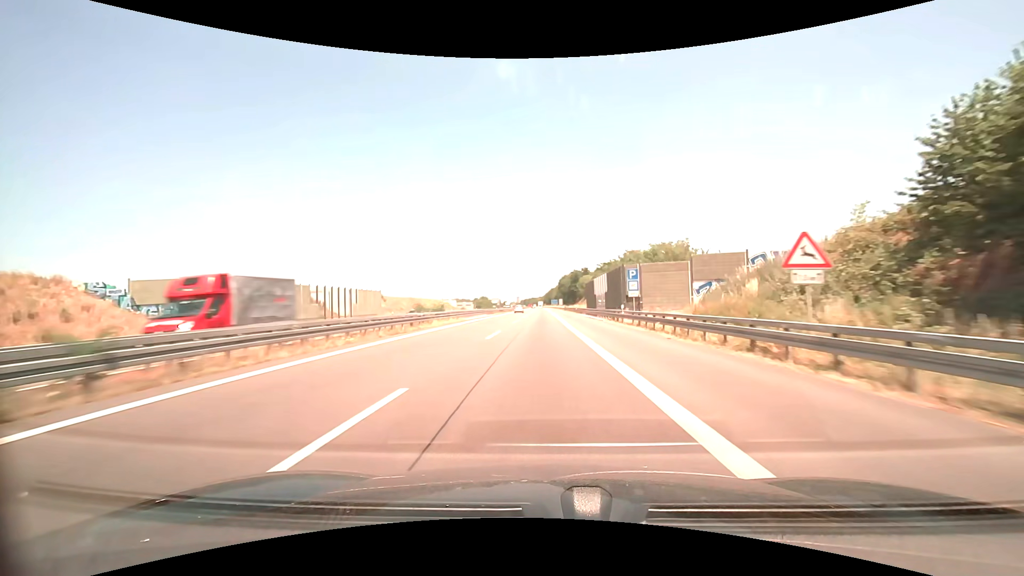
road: motorway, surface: asphalt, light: Day
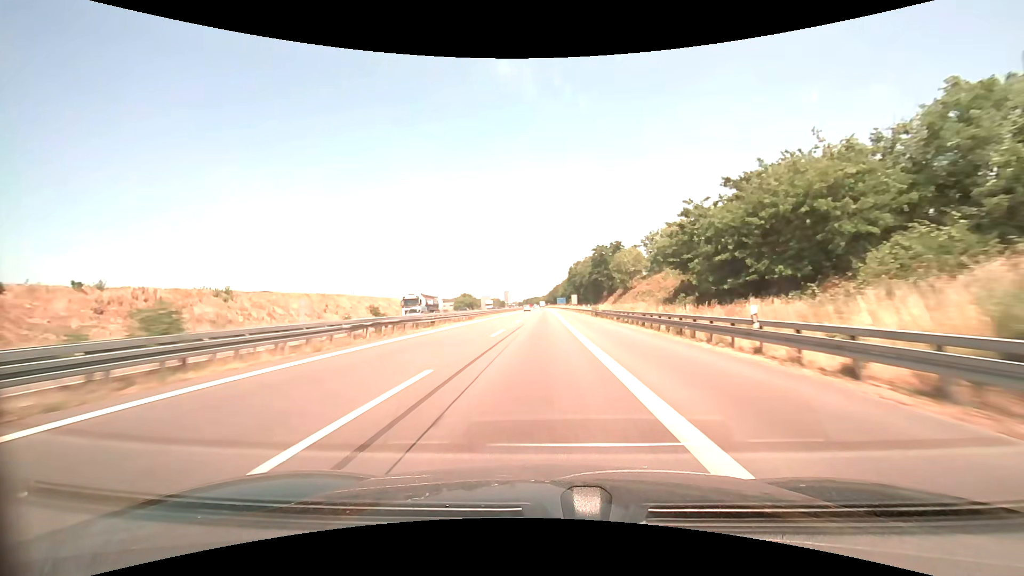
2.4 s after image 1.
(0.0, +69.8) m; 0°
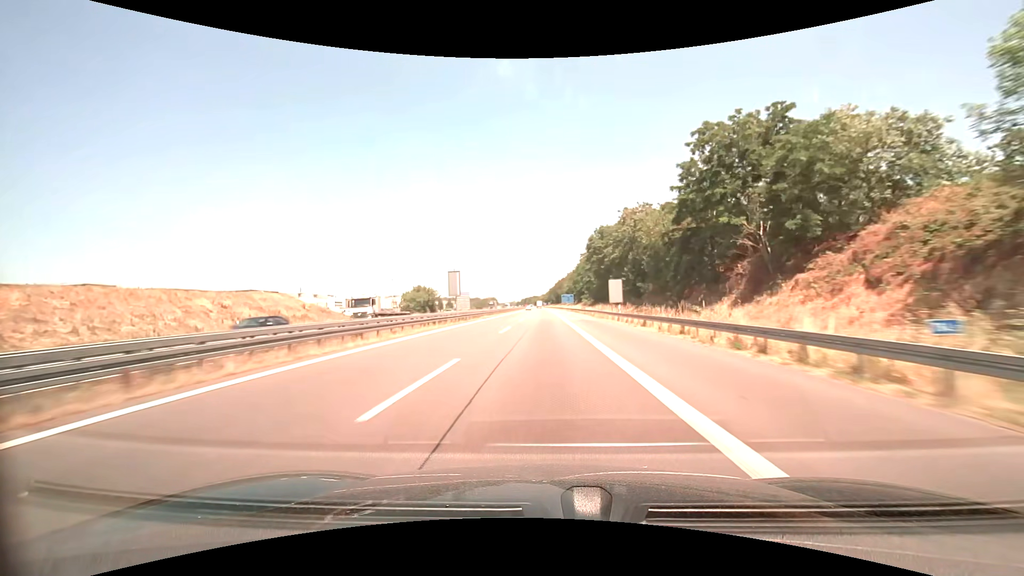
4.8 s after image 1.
(0.0, +70.1) m; 0°
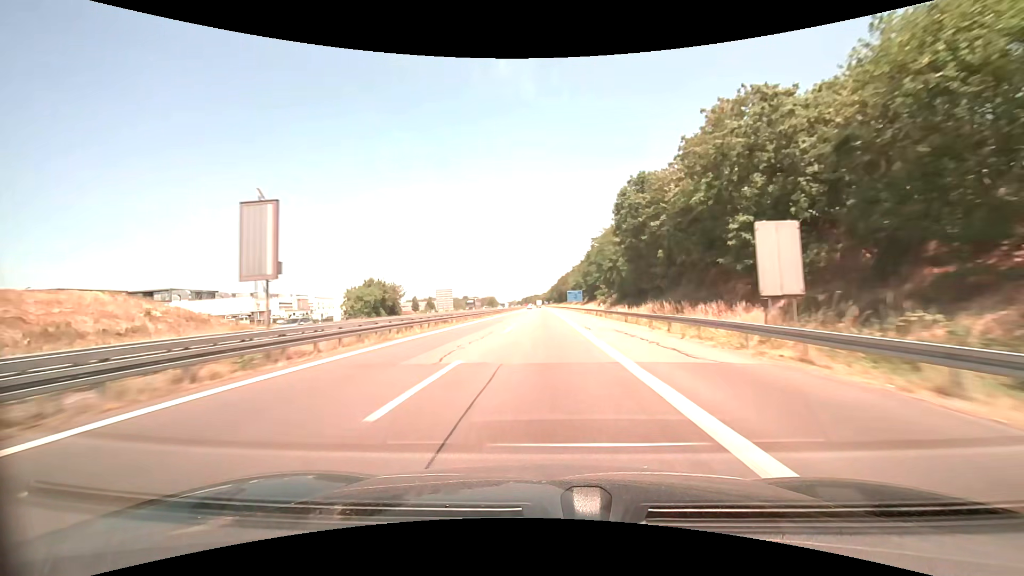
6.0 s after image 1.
(0.0, +34.8) m; 0°
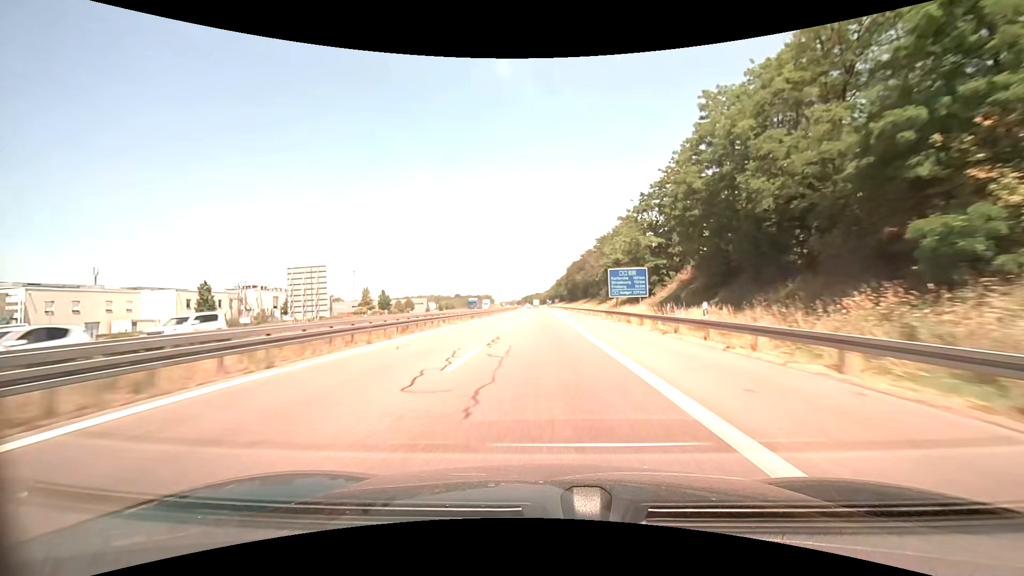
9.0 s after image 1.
(-0.6, +85.3) m; 0°
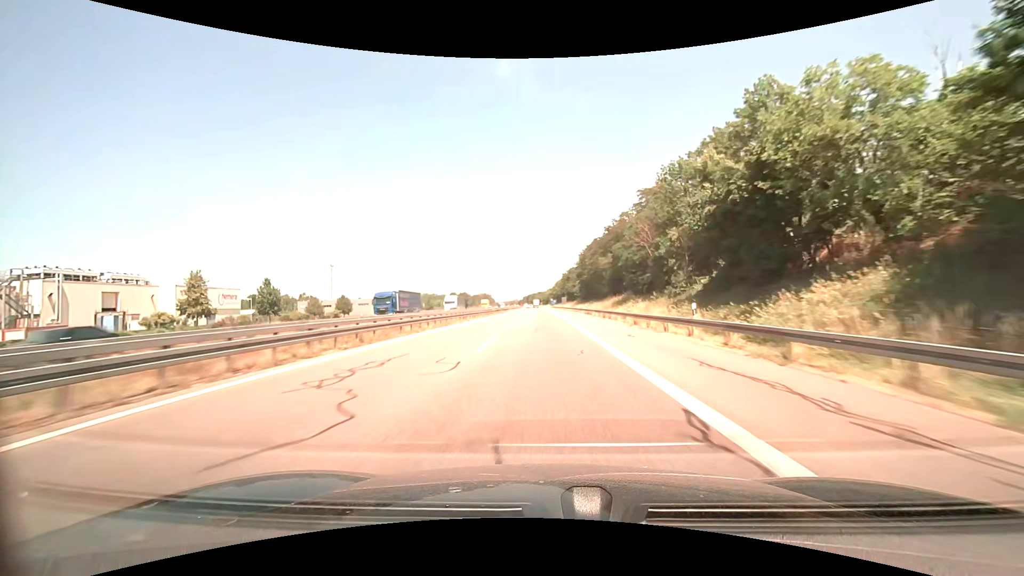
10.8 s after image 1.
(-0.3, +49.9) m; 0°
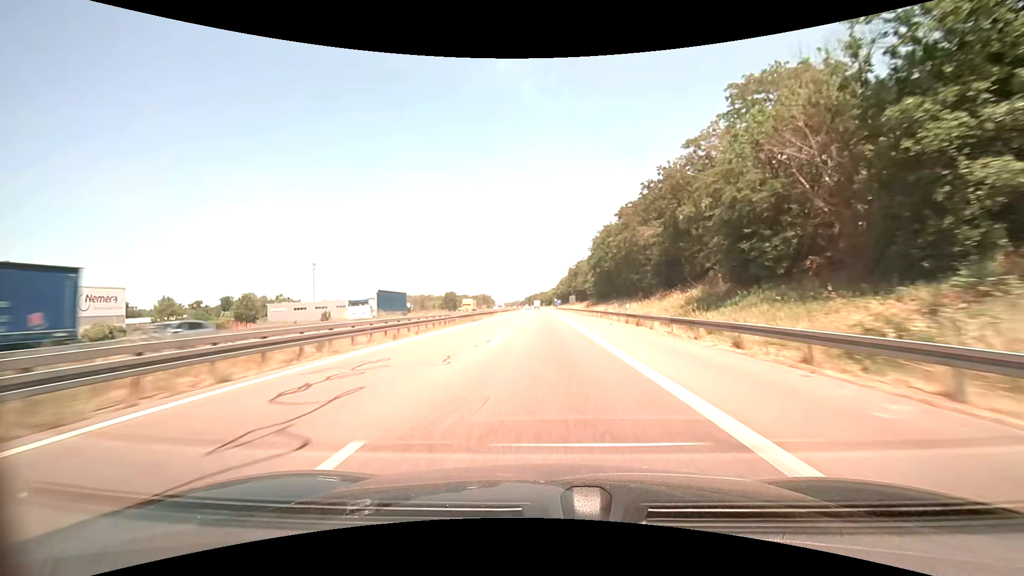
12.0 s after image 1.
(0.0, +32.8) m; 0°
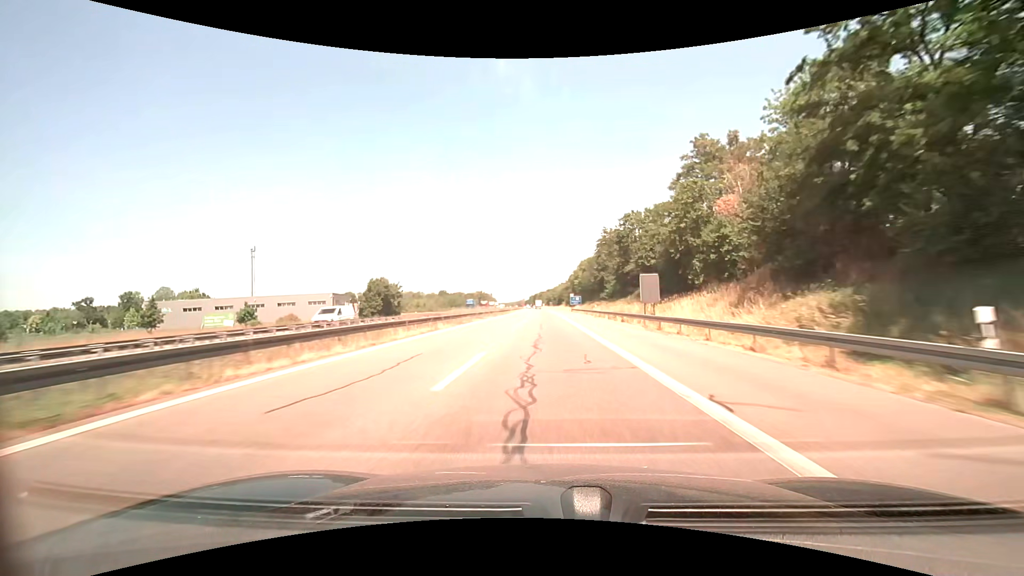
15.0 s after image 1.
(-0.4, +80.6) m; -1°
(0, +10) (0, +20) (0, +30) (0, +40) (0, +50) (0, +60) (0, +70) (0, +80) (0, +90) (0, +100) m
